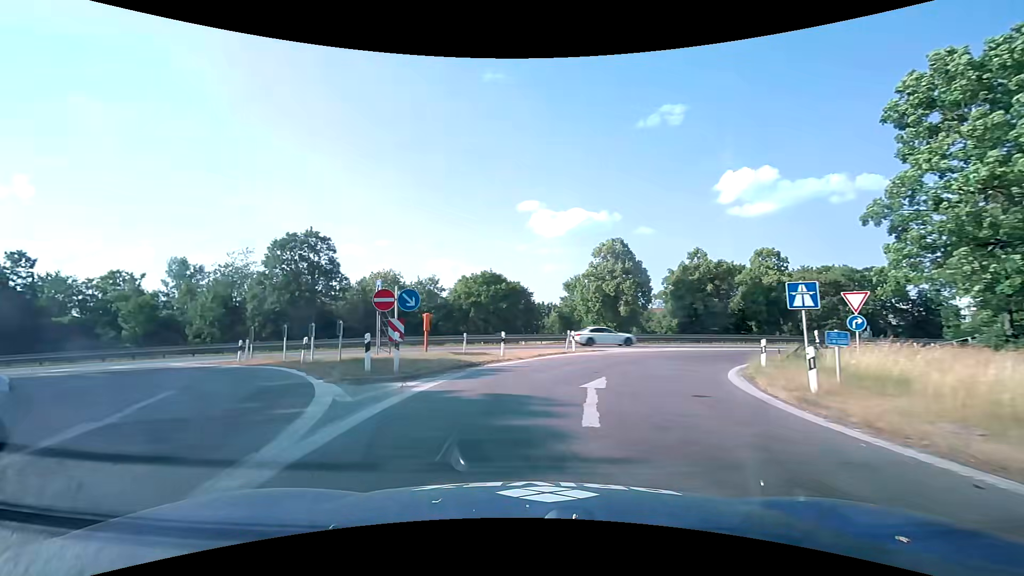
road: motorway_link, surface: asphalt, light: Day
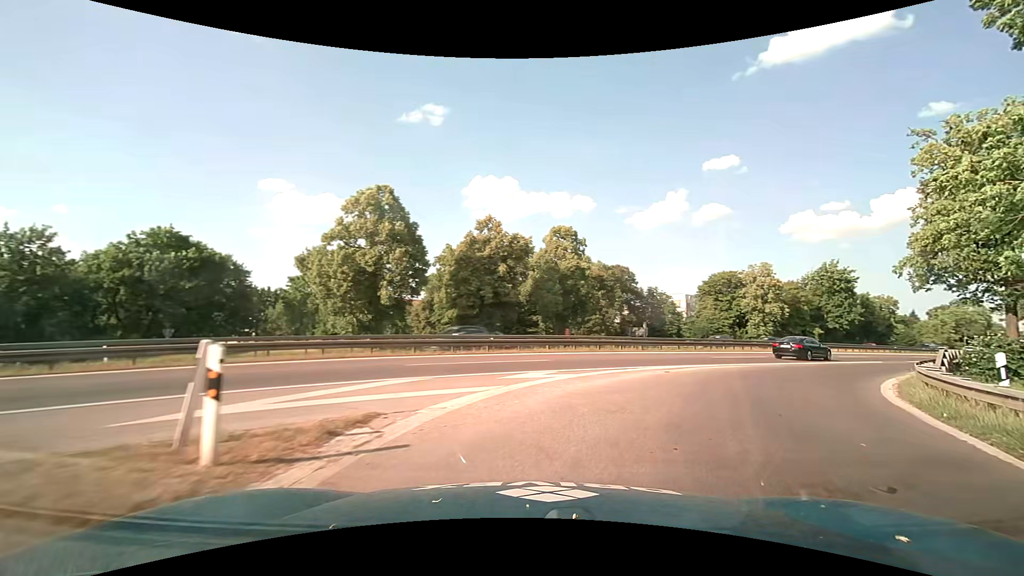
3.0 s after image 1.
(+1.9, +21.3) m; +29°
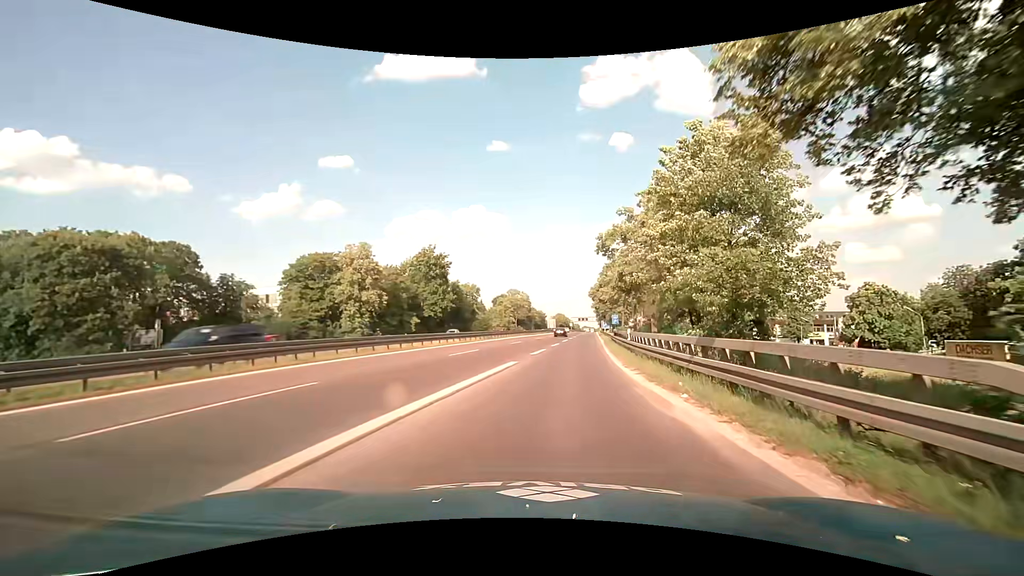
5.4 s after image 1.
(+9.4, +20.3) m; +42°
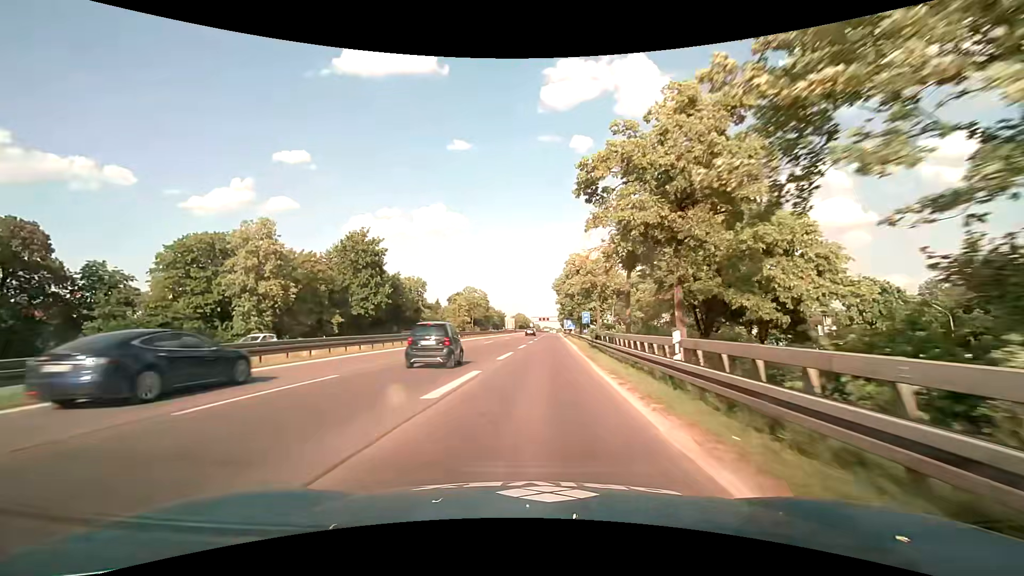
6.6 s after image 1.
(+1.4, +16.5) m; +5°
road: motorway
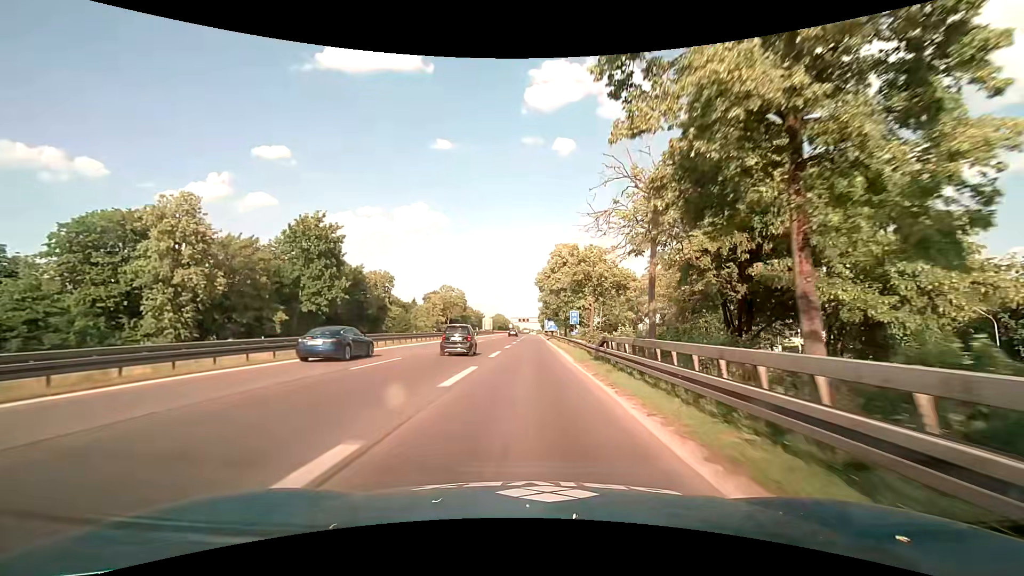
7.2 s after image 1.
(+0.1, +10.1) m; +2°
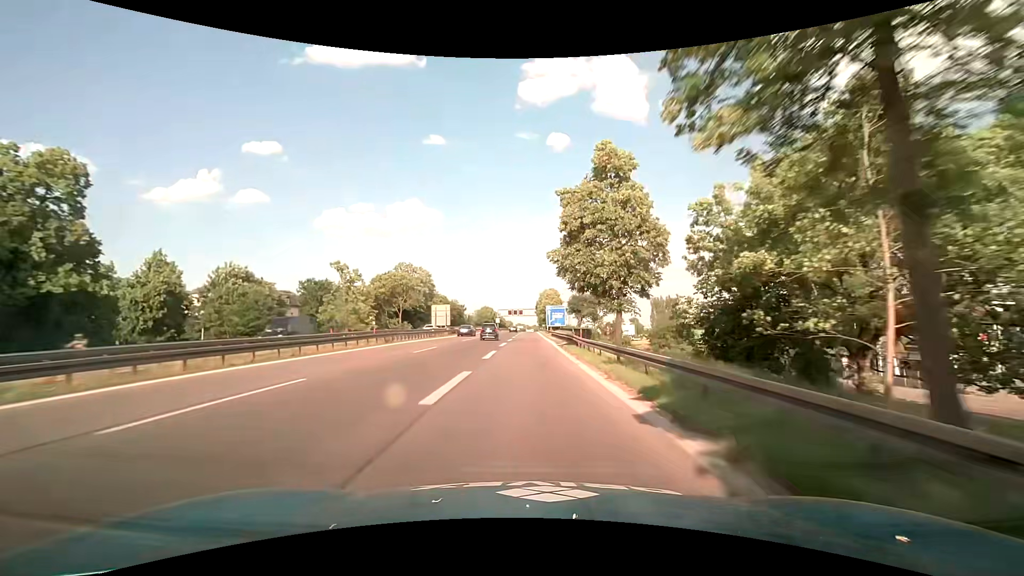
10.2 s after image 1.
(+0.3, +65.4) m; 0°
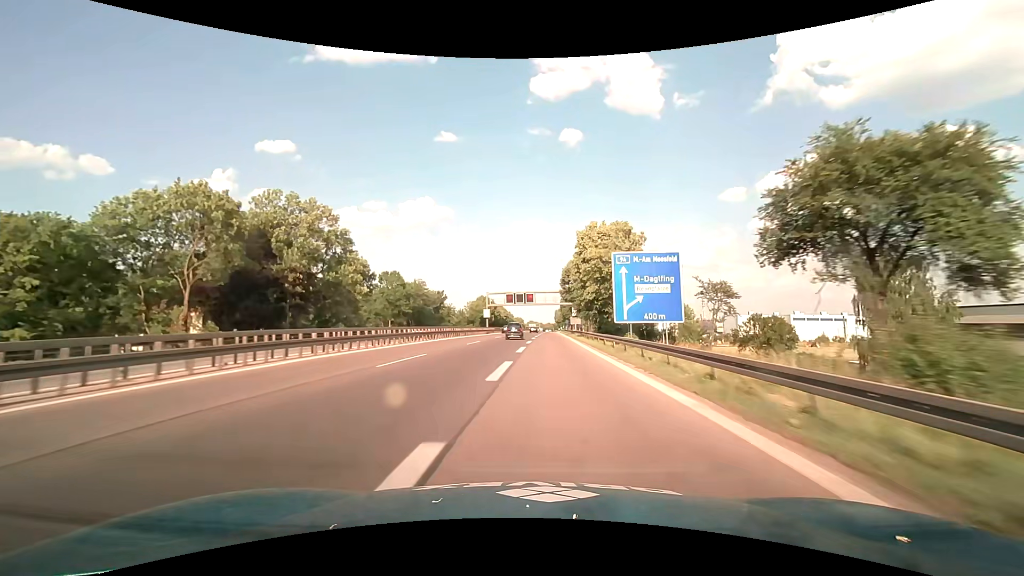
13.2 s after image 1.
(-0.3, +82.1) m; -1°
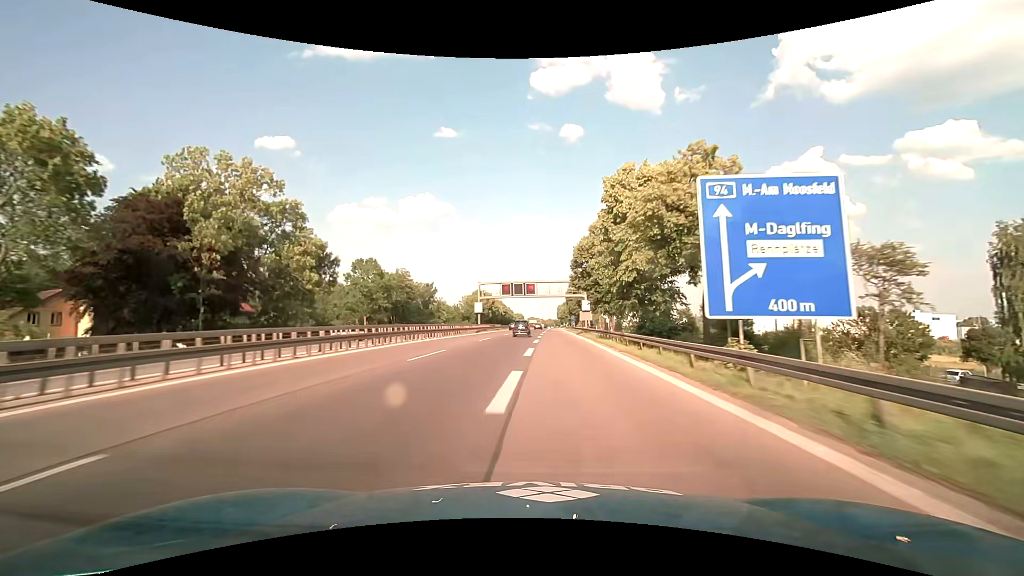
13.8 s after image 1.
(0.0, +16.4) m; 0°
(0, +10) (0, +20) (0, +30) (0, +40) (0, +50) (0, +60) (+1, +70) (+1, +80) (+1, +90) (+2, +100) m
